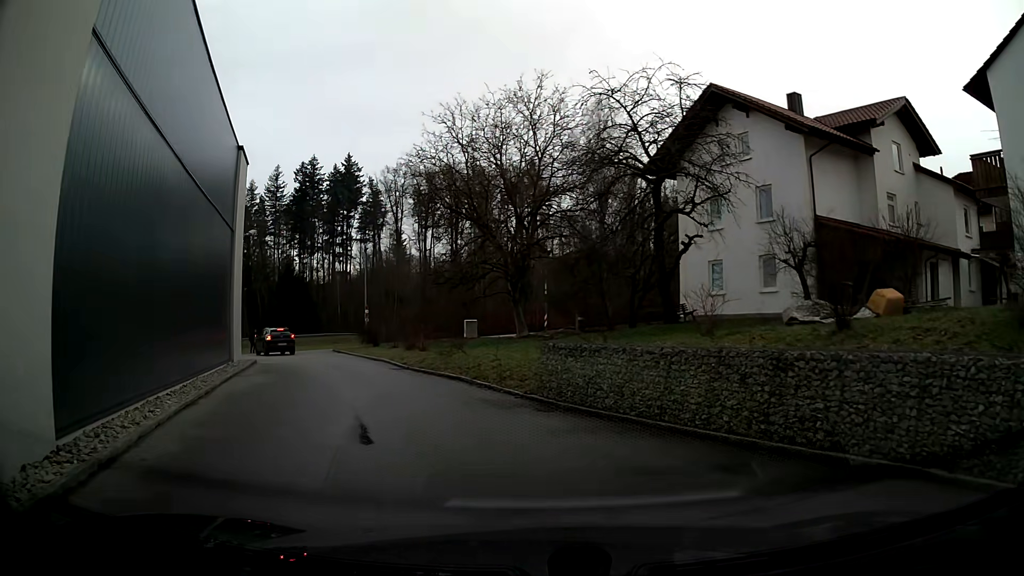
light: Day
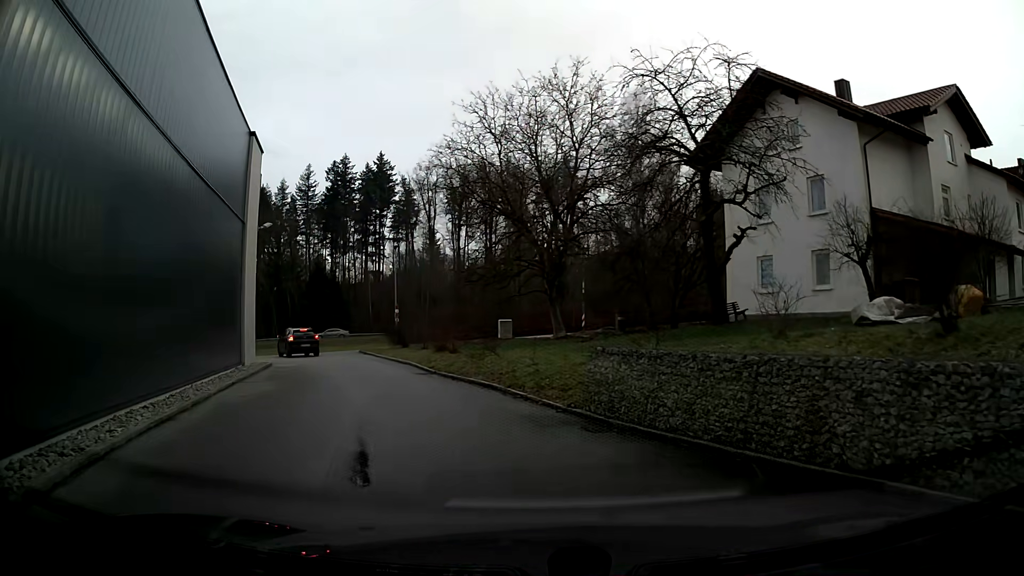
(0.0, +2.0) m; -2°
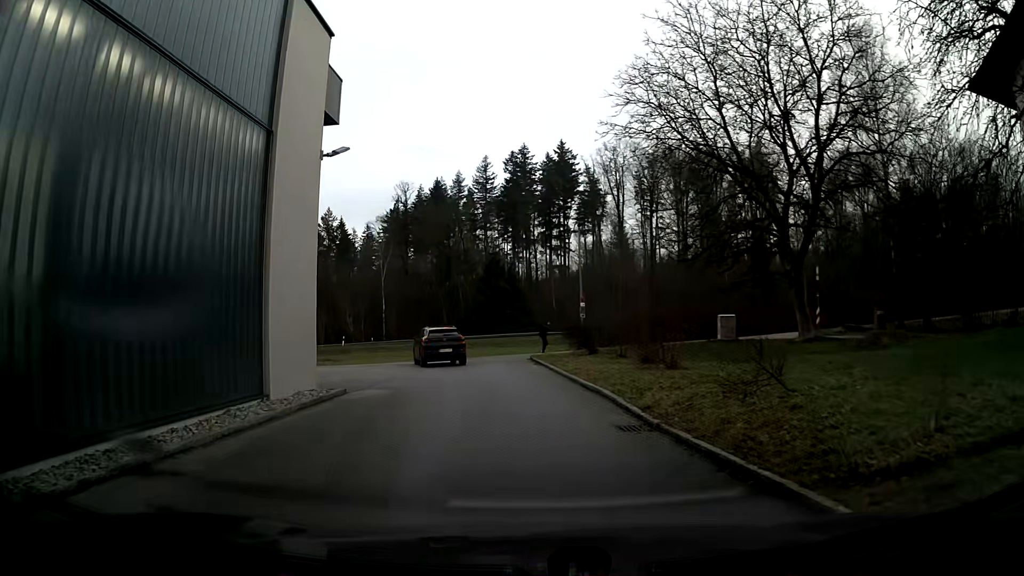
(-1.5, +10.8) m; -15°
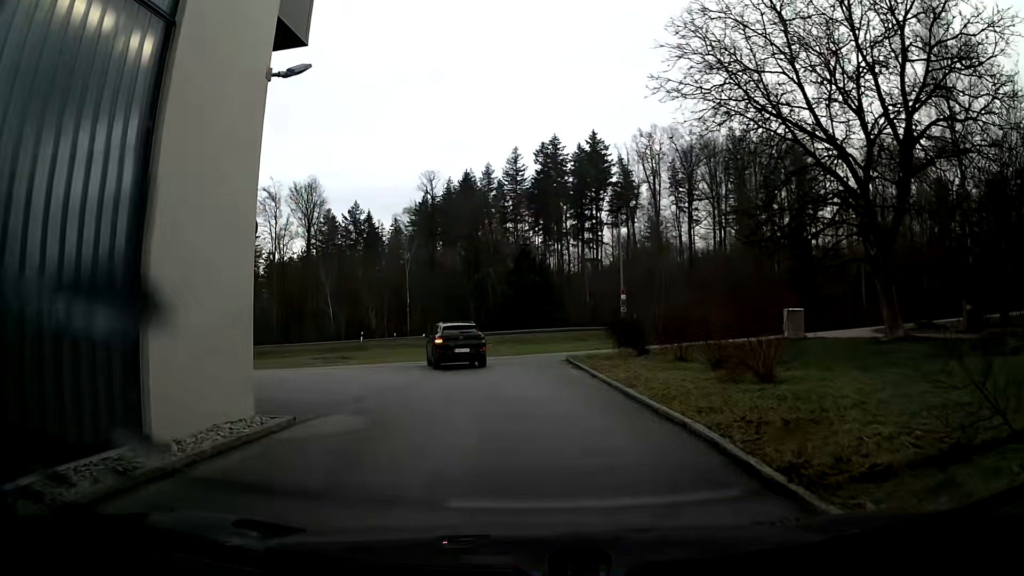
(-0.1, +4.7) m; -2°
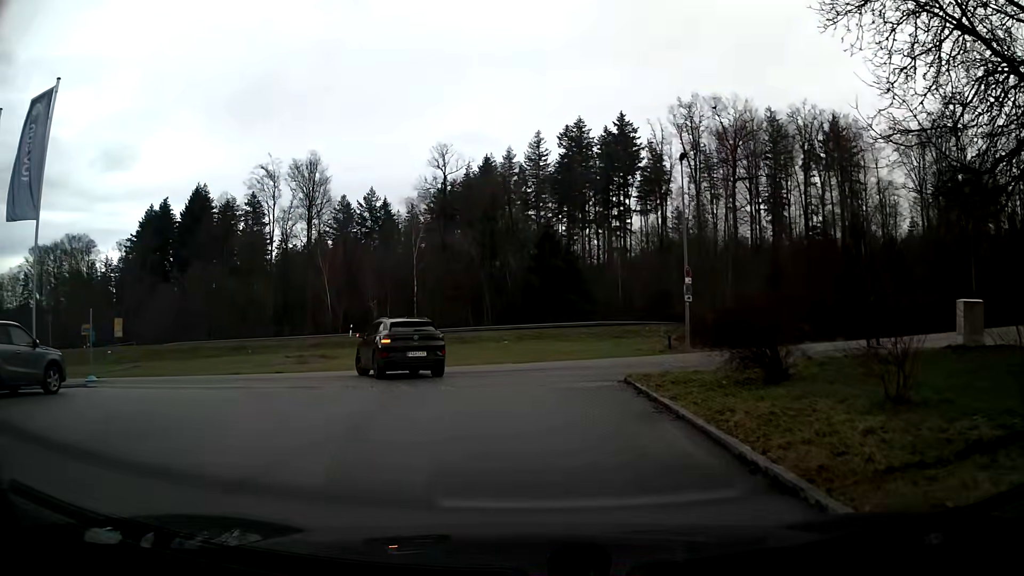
(-0.3, +10.8) m; -2°
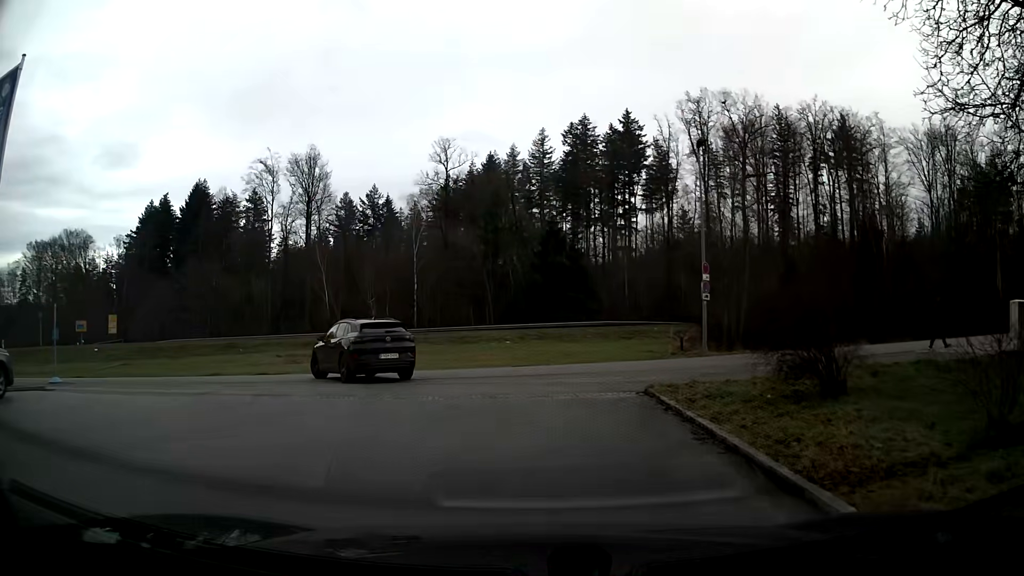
(0.0, +2.2) m; -1°
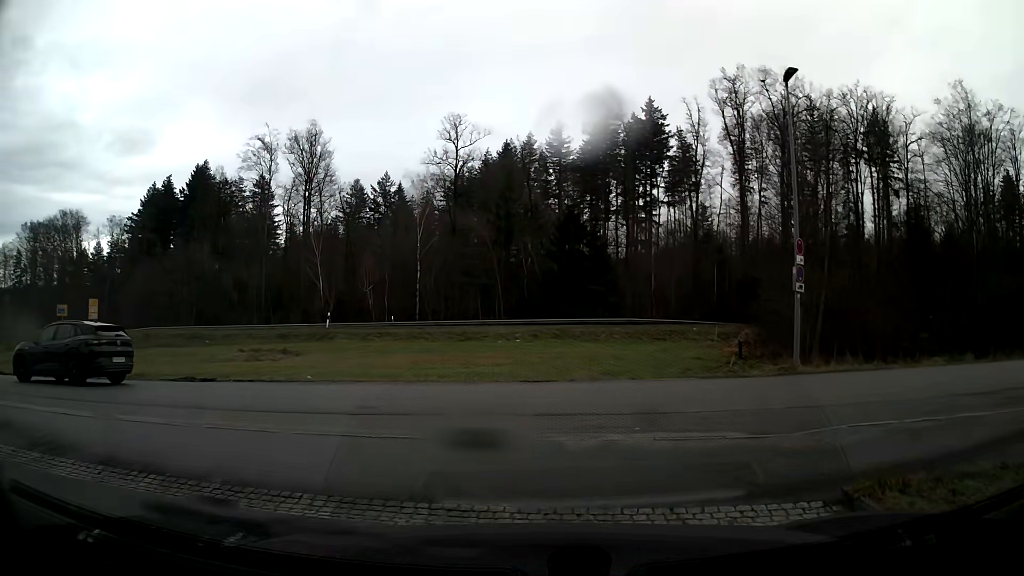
(-0.1, +7.5) m; 0°
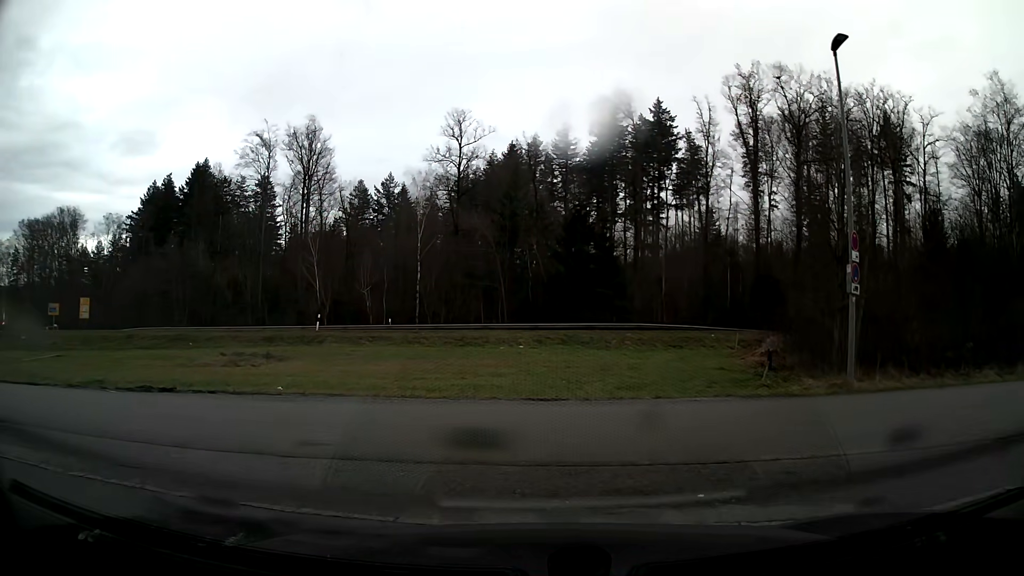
(0.0, +2.8) m; 0°
(-3, +9) (-13, +13) (-22, +14) (-32, +15) (-42, +16) (-52, +18) (-62, +20) (-72, +22) (-80, +18) (-86, +10) m
